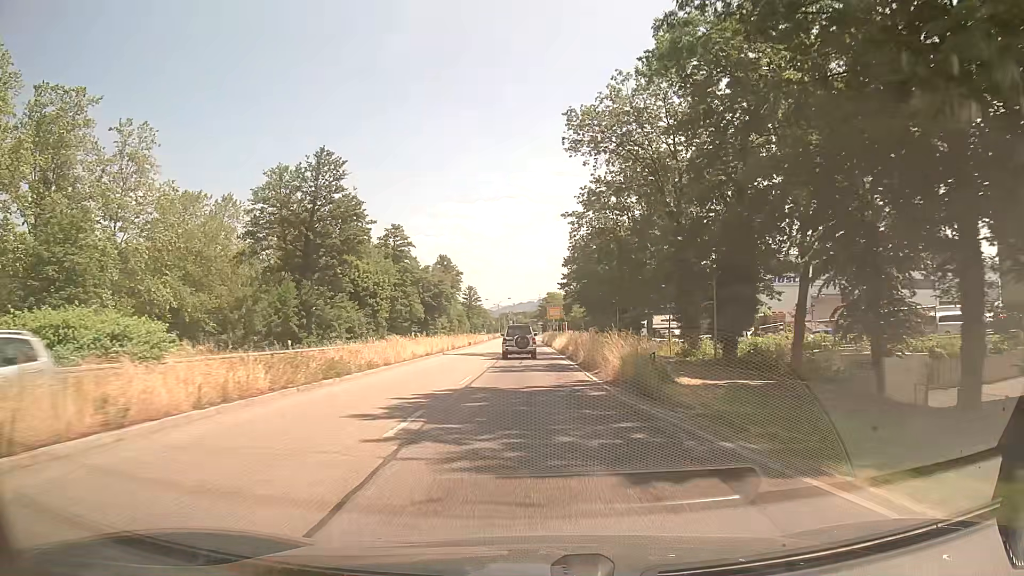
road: primary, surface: asphalt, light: Day
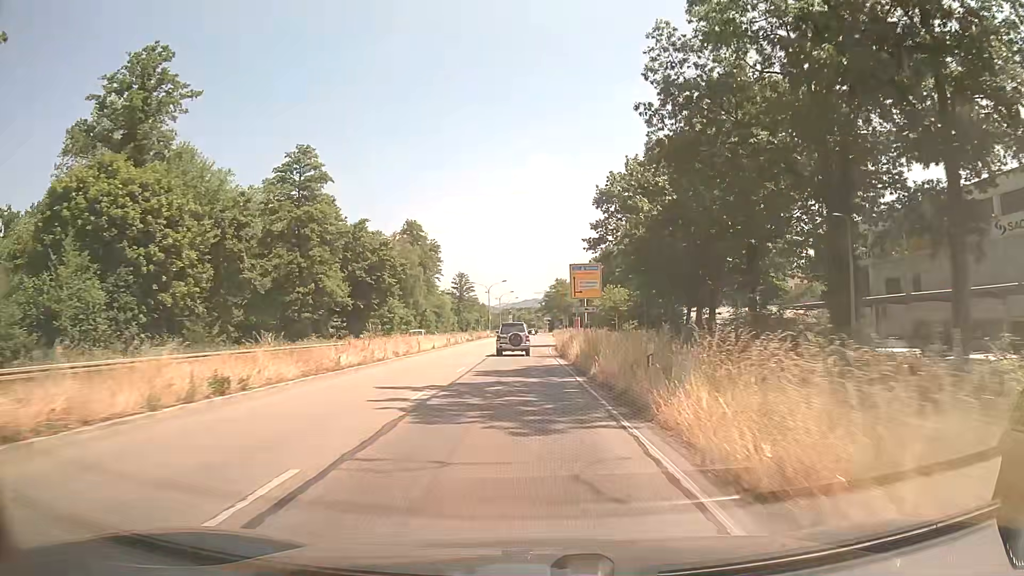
(0.0, +50.4) m; -1°
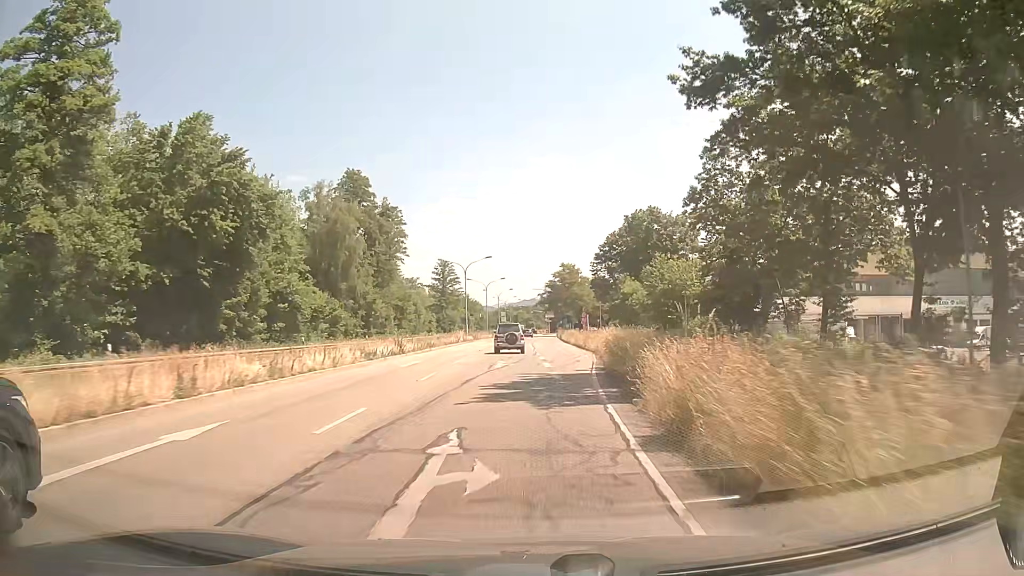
(0.0, +39.9) m; +1°
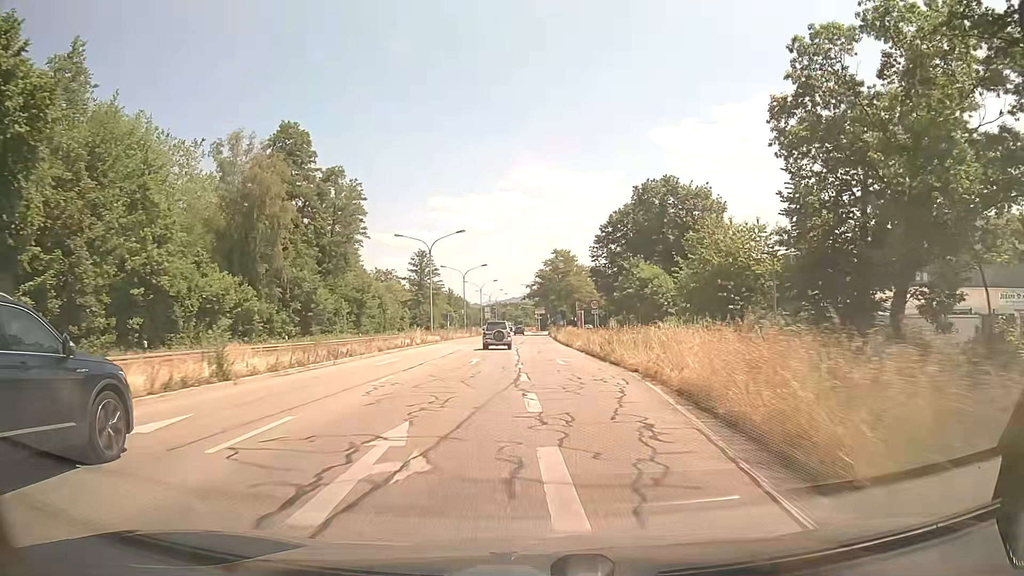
(+0.1, +19.7) m; +1°
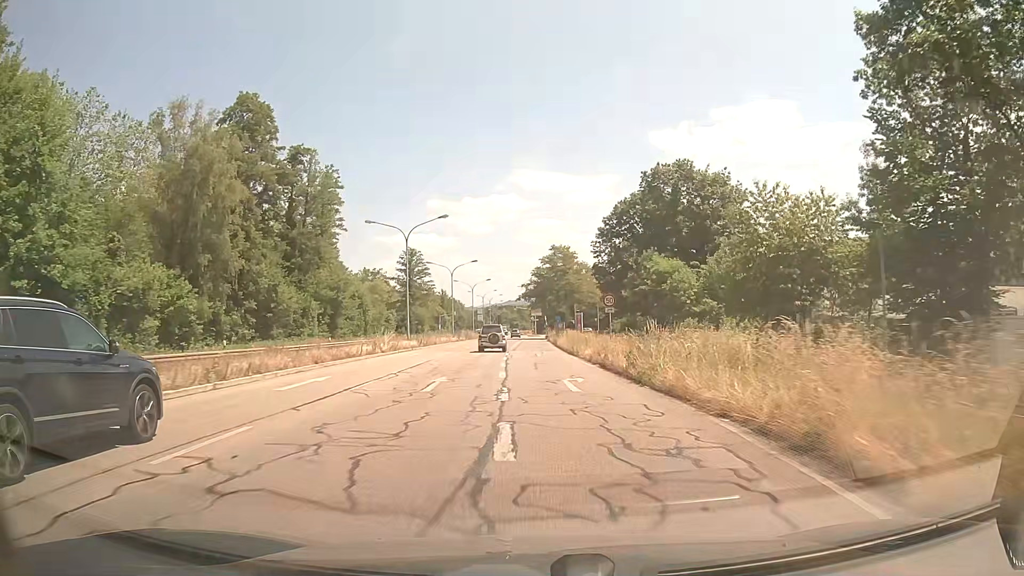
(0.0, +9.6) m; 0°
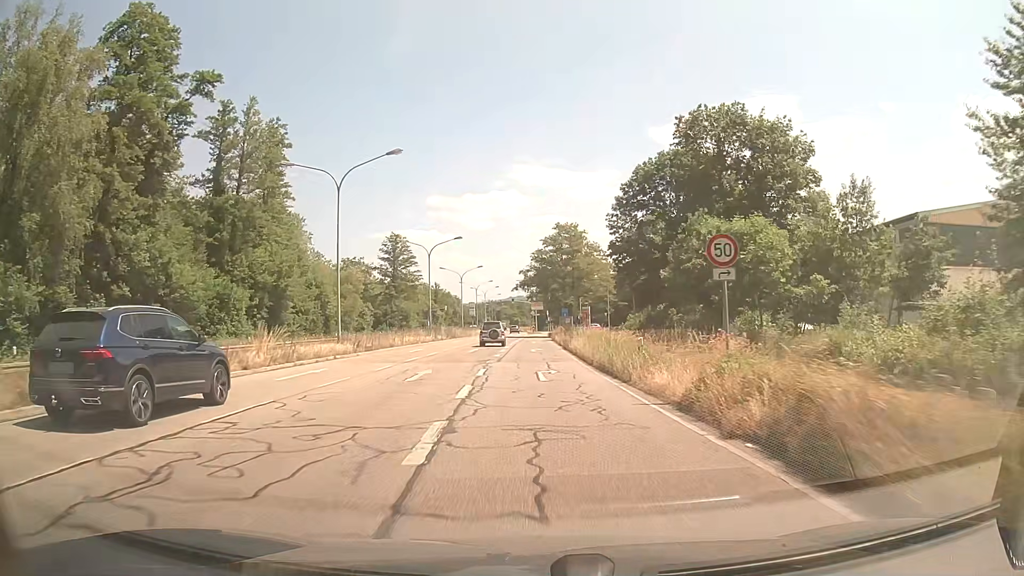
(+0.1, +18.2) m; 0°
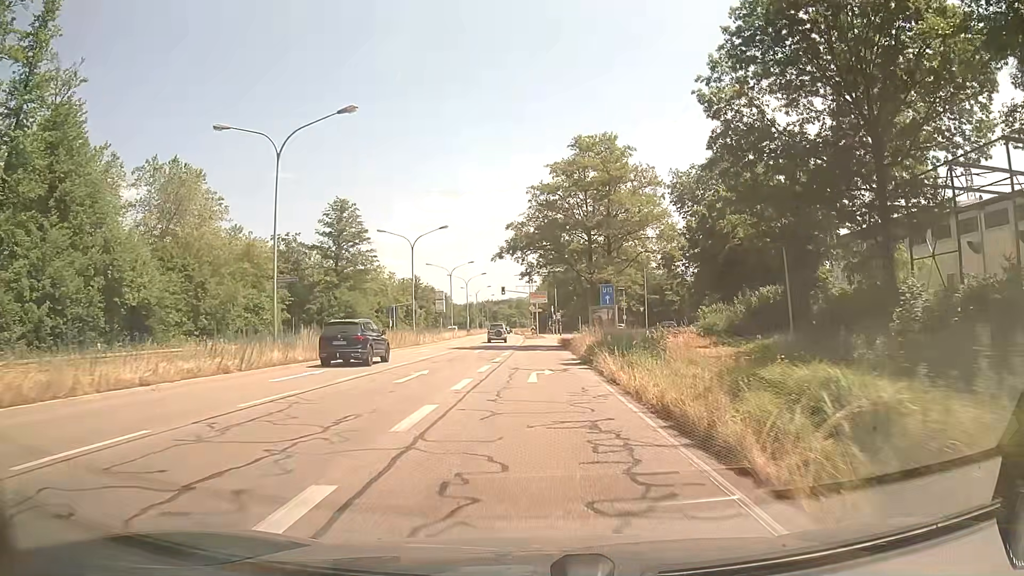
(-0.3, +39.6) m; 0°
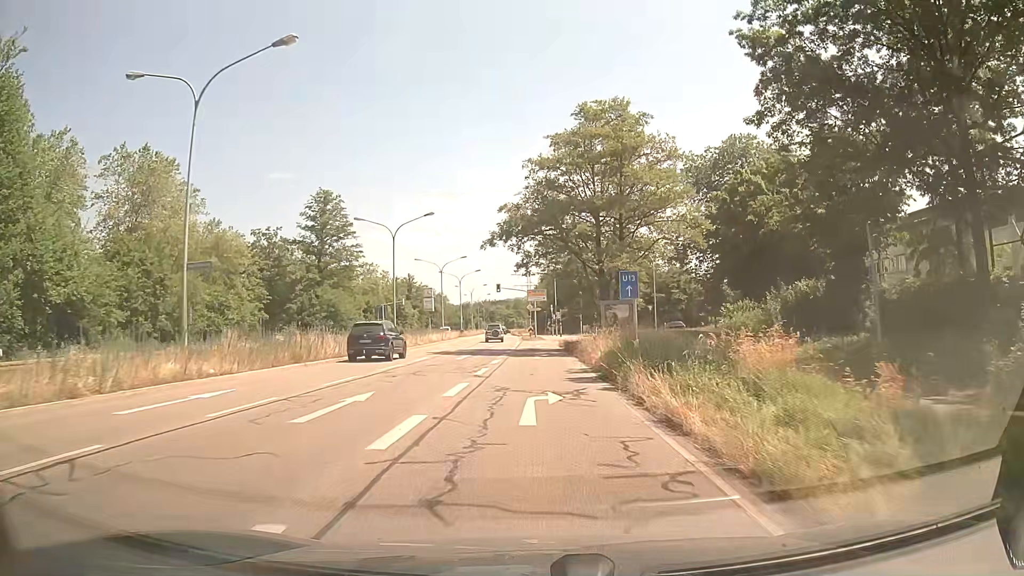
(0.0, +7.1) m; 0°
